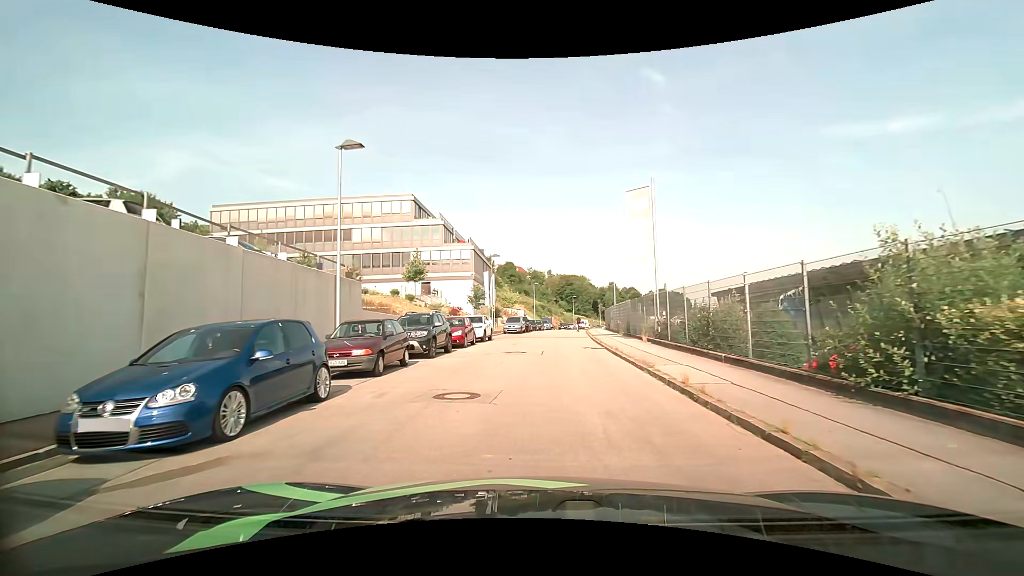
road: residential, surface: asphalt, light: Day
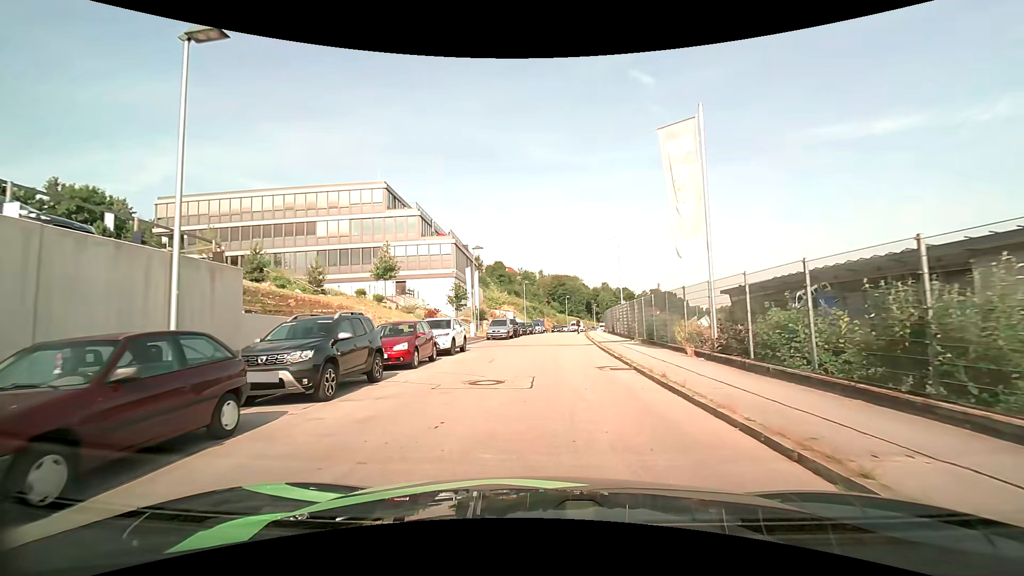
(+0.1, +8.0) m; +1°
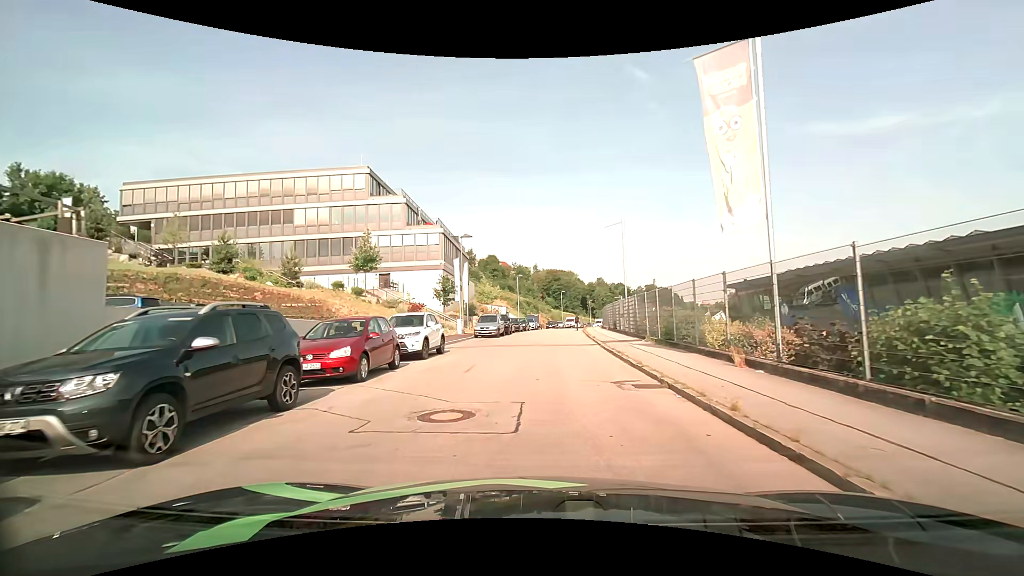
(0.0, +4.0) m; +1°
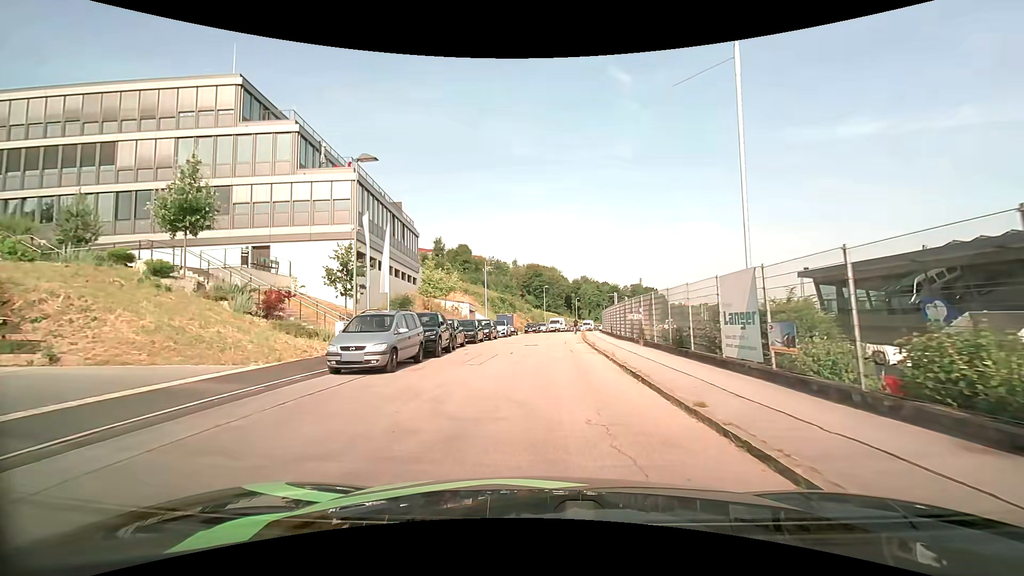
(+0.4, +20.8) m; +2°
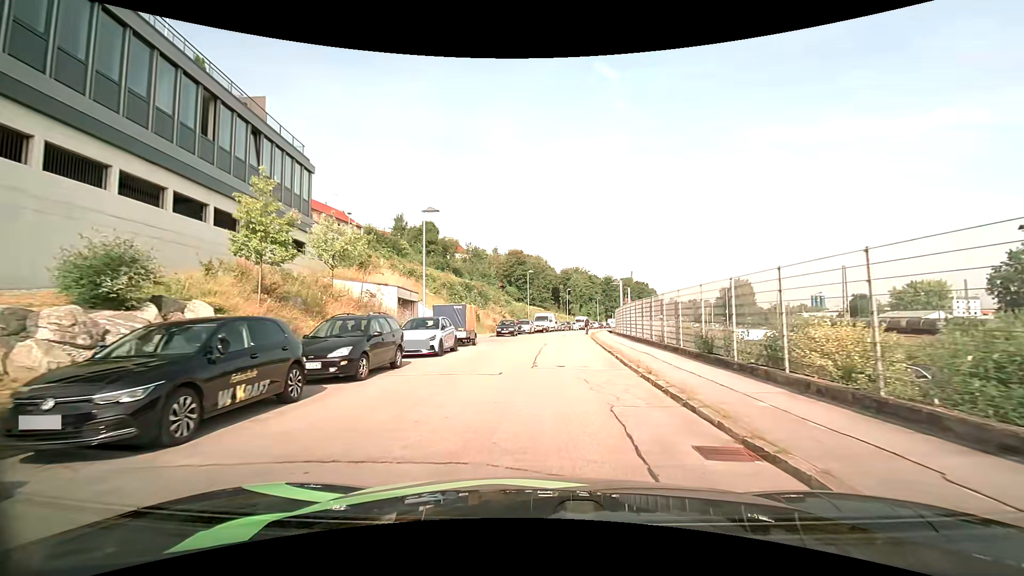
(+0.3, +23.2) m; +2°
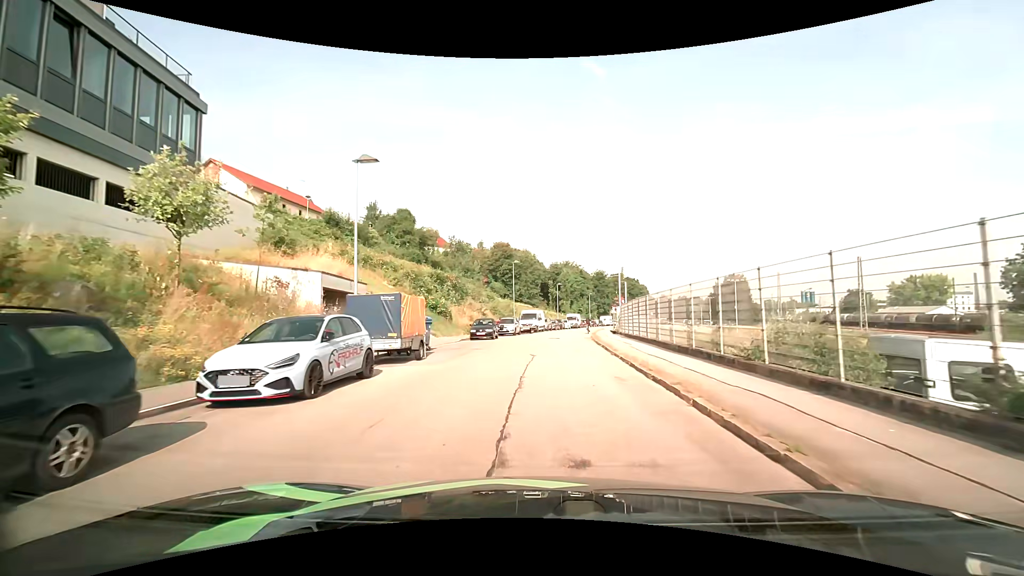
(+0.1, +9.4) m; +2°
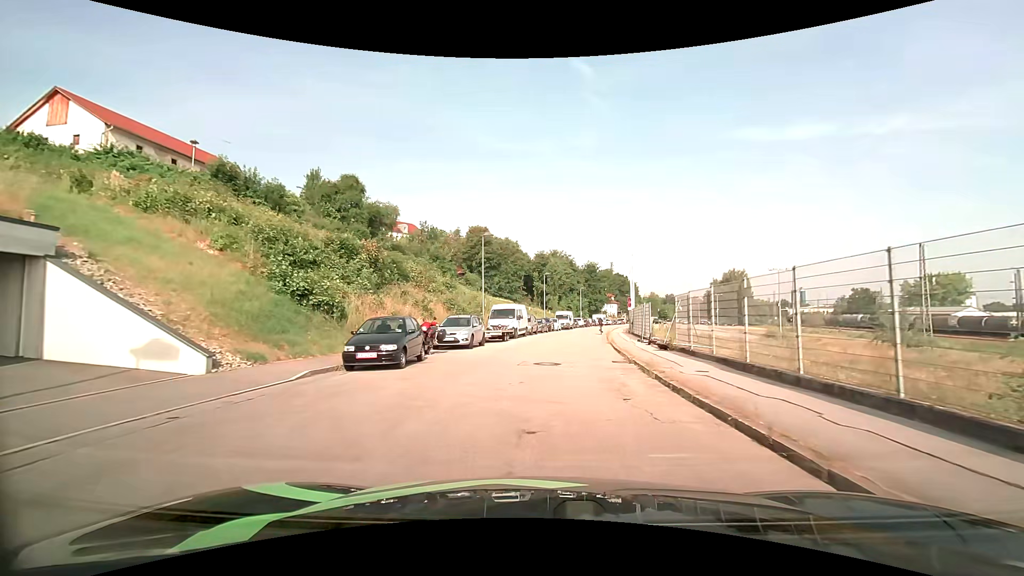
(+0.1, +18.8) m; +1°
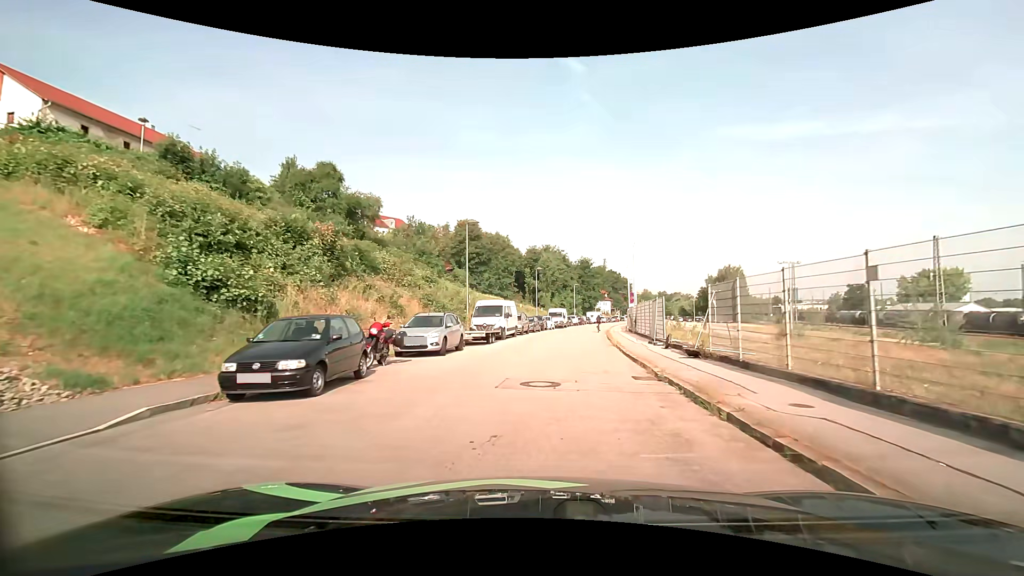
(0.0, +4.7) m; +2°
(0, +10) (0, +20) (+1, +30) (+2, +40) (+4, +50) (+5, +60) (+7, +70) (+8, +79) (+10, +89) (+12, +99) m
